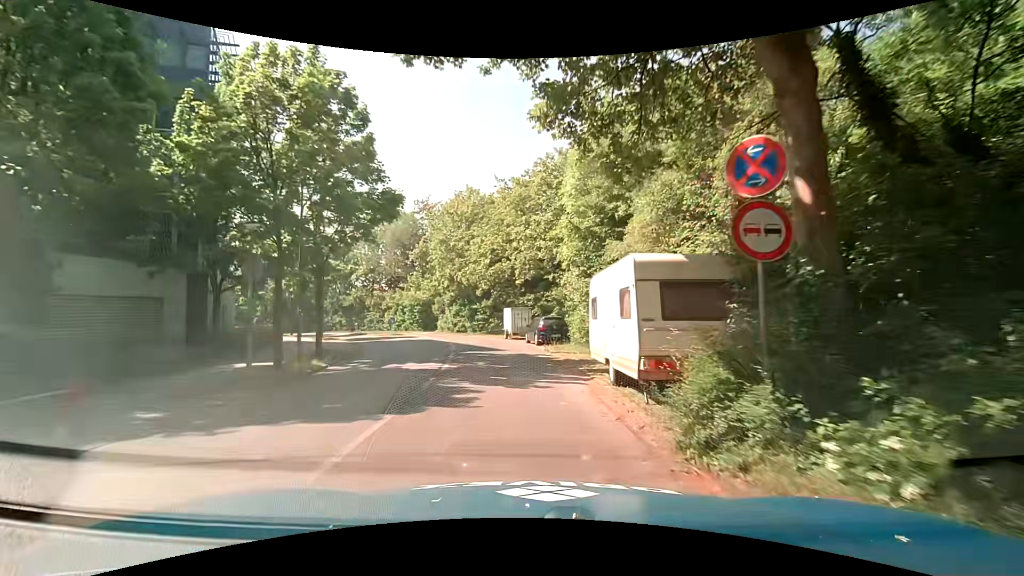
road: unclassified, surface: asphalt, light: Day
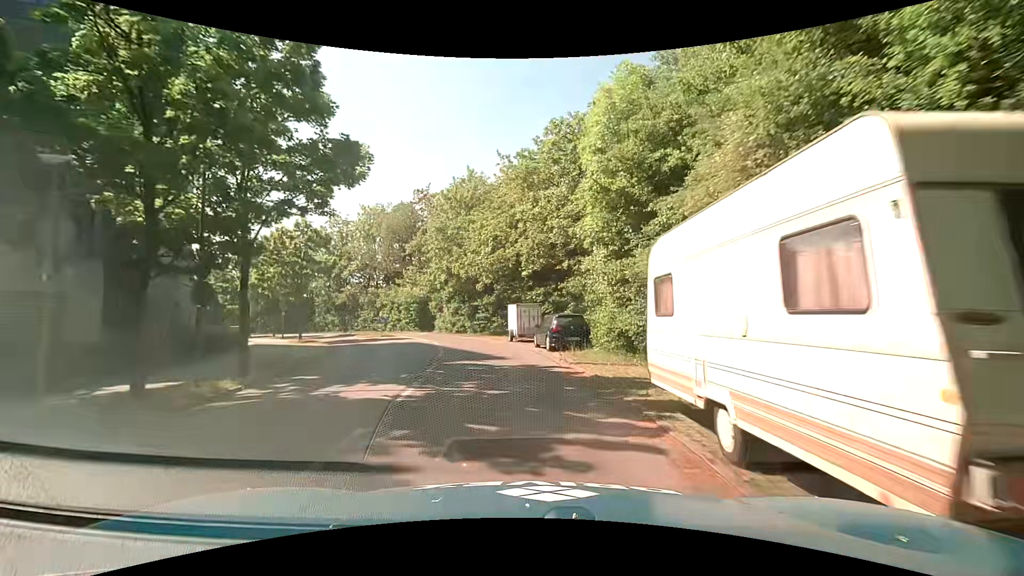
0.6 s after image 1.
(0.0, +5.6) m; -1°
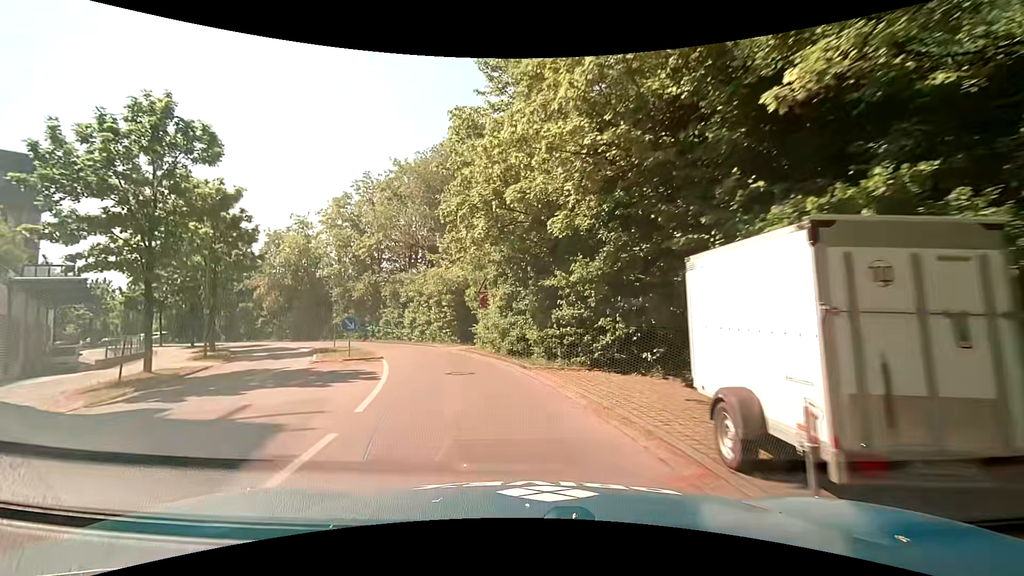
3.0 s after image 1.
(-1.5, +22.9) m; -10°
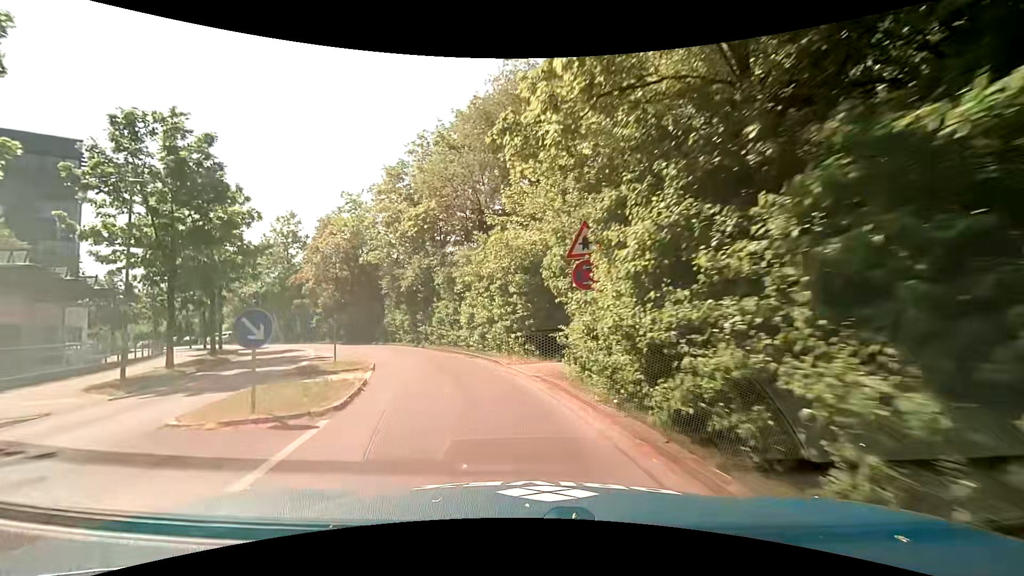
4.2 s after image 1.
(-0.8, +11.7) m; -10°
